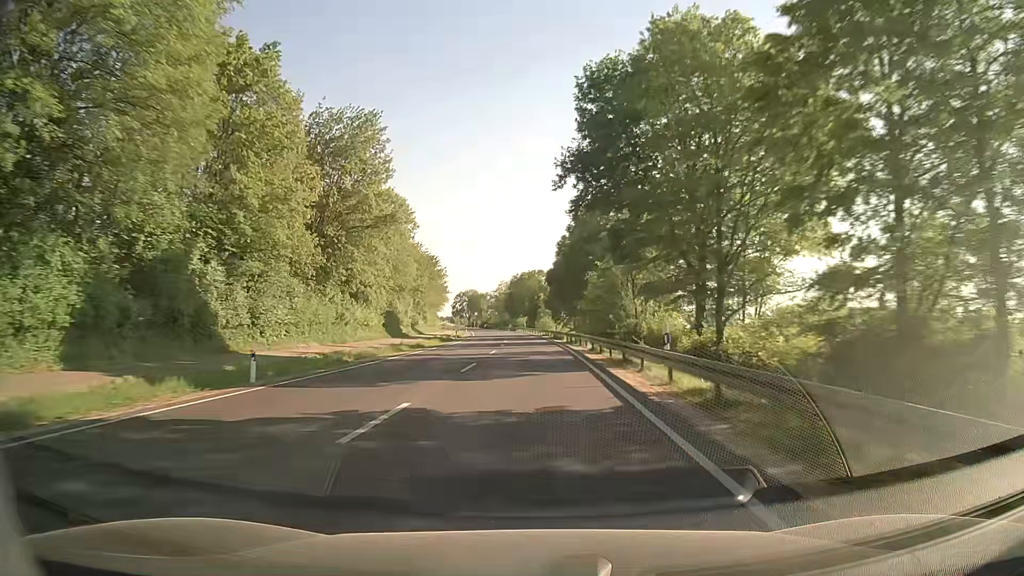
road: secondary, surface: asphalt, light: Day
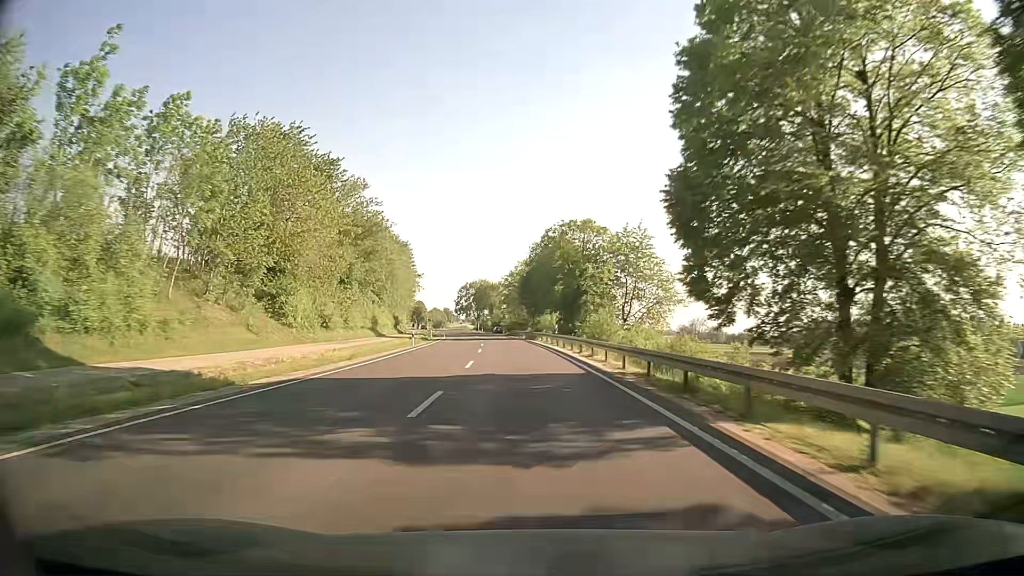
(-1.1, +68.7) m; -3°
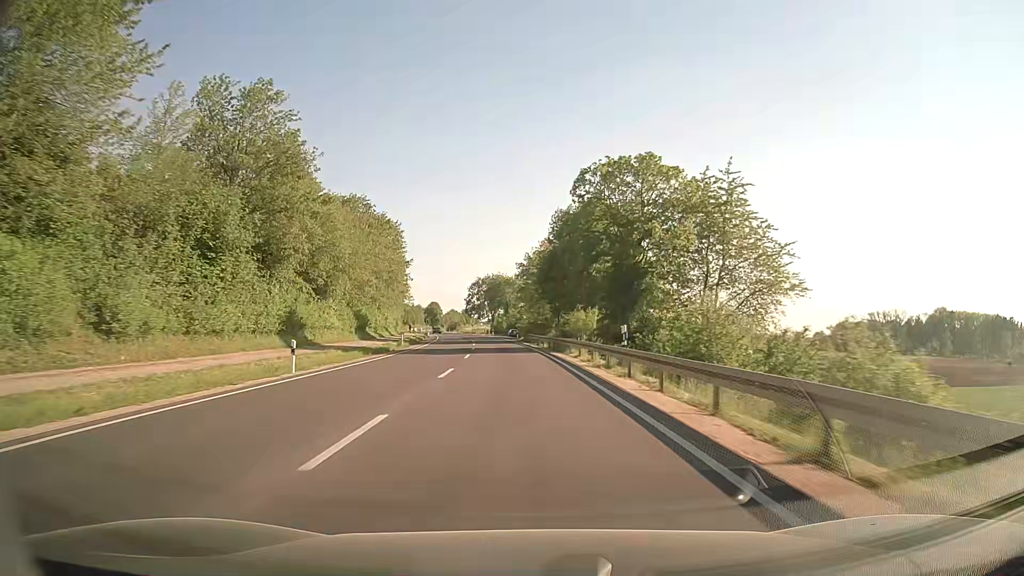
(-0.2, +27.5) m; -1°
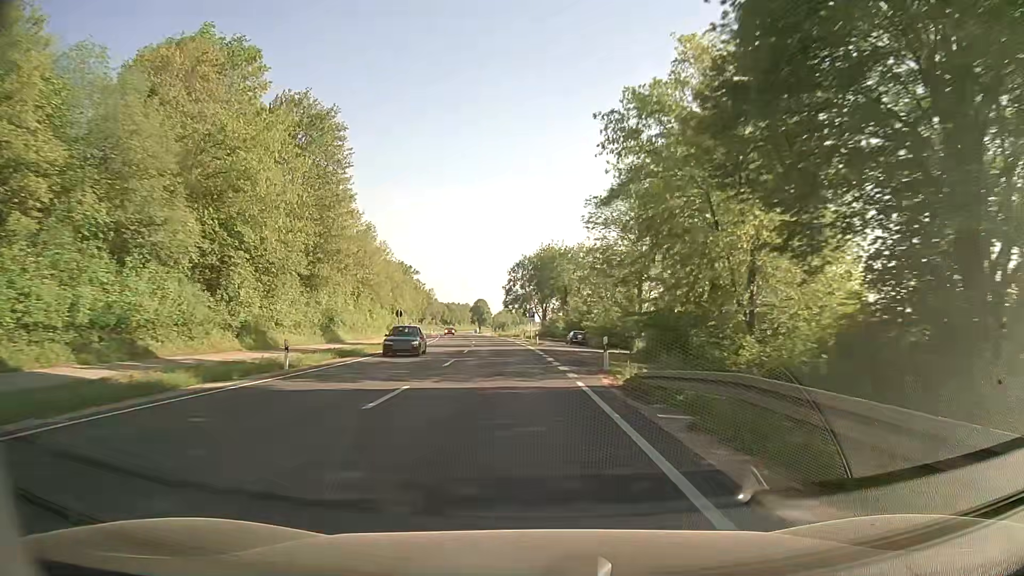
(-2.2, +54.7) m; -5°
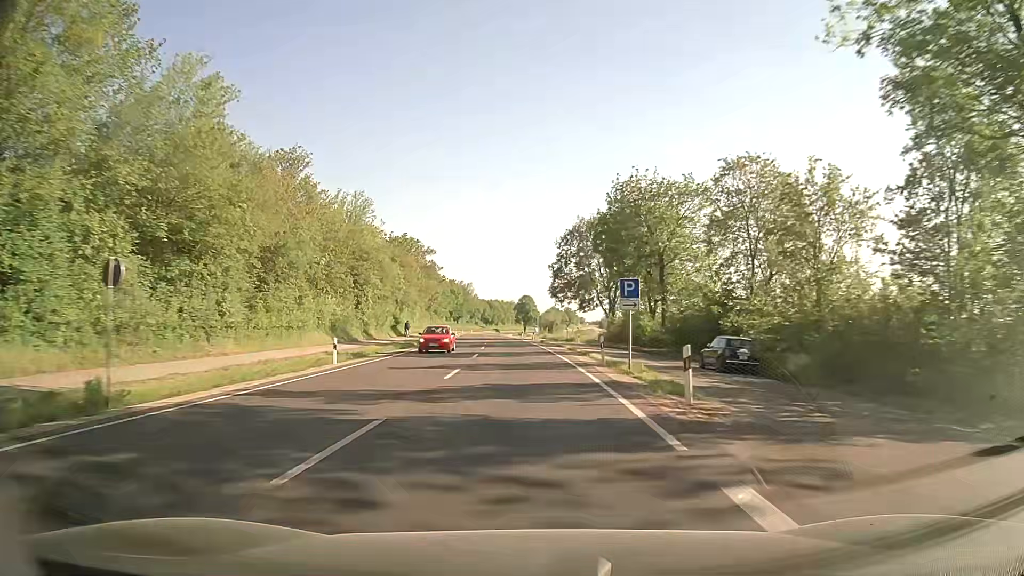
(-1.6, +40.7) m; -4°
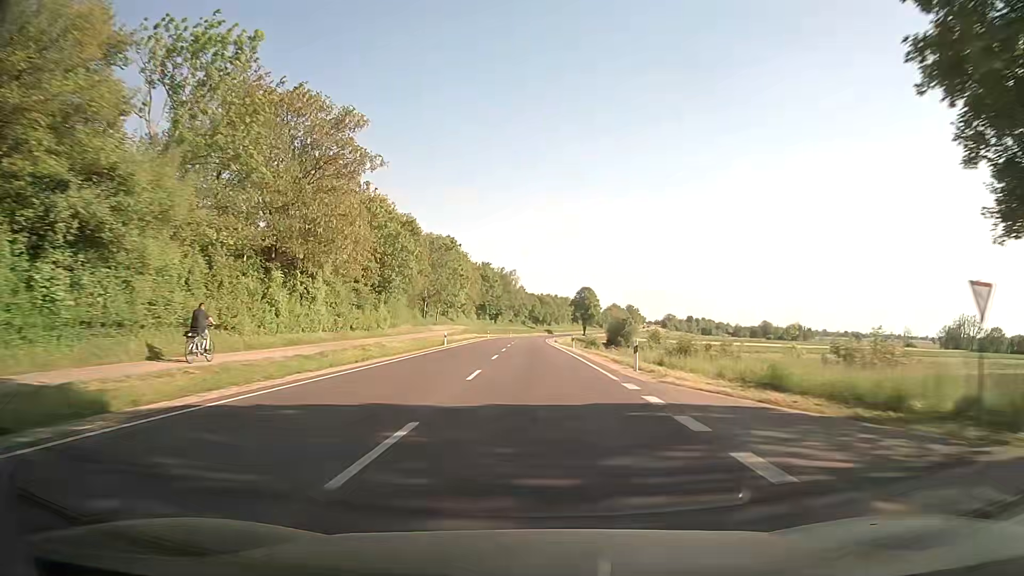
(-3.1, +71.5) m; -4°
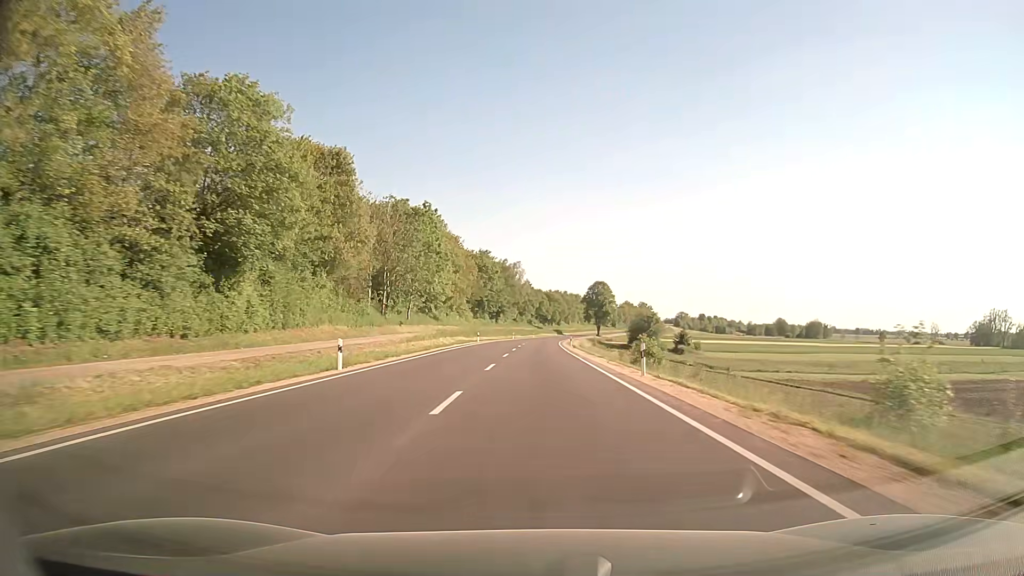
(-0.3, +30.5) m; -1°
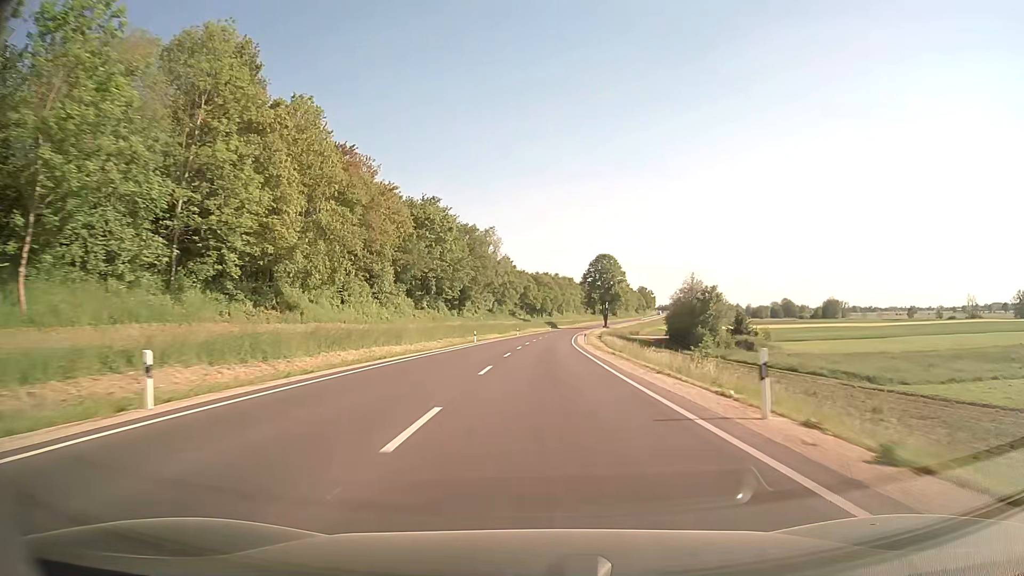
(+0.3, +62.6) m; +1°
(0, +10) (0, +20) (0, +30) (+1, +40) (+1, +50) (+1, +60) (+2, +70) (+2, +80) (+3, +90) (+4, +100) m
